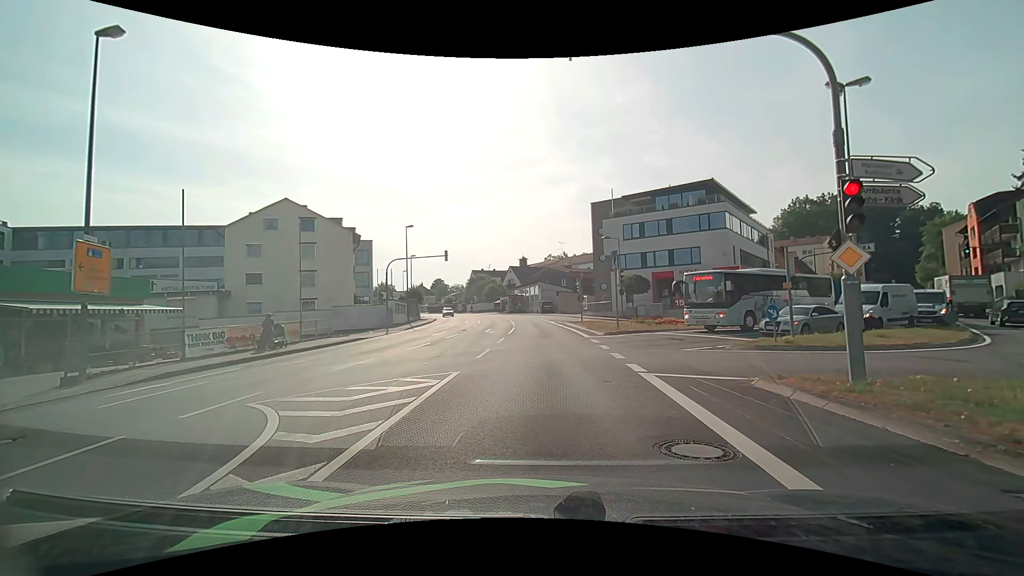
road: tertiary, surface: asphalt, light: Day
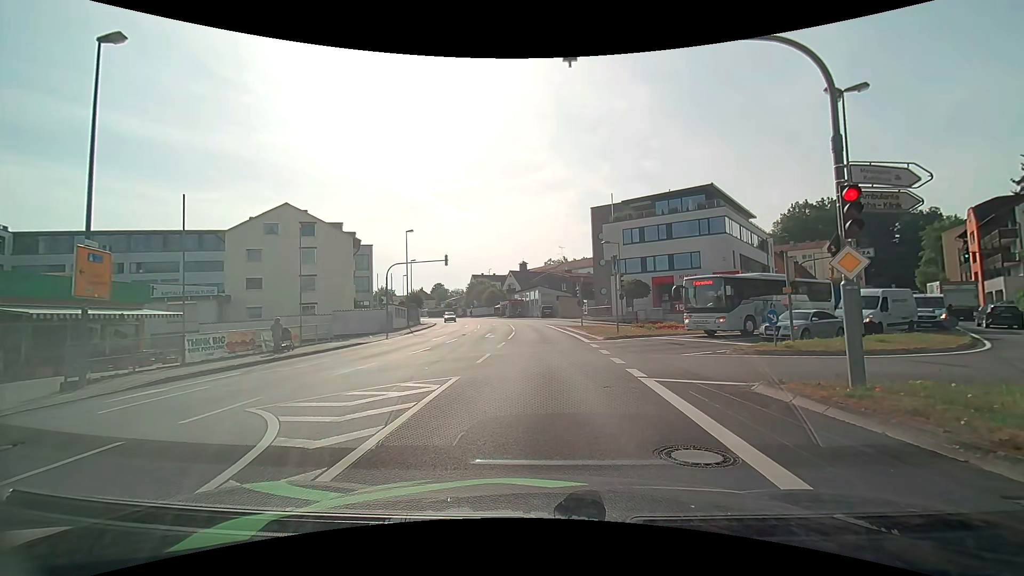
(0.0, +0.1) m; 0°
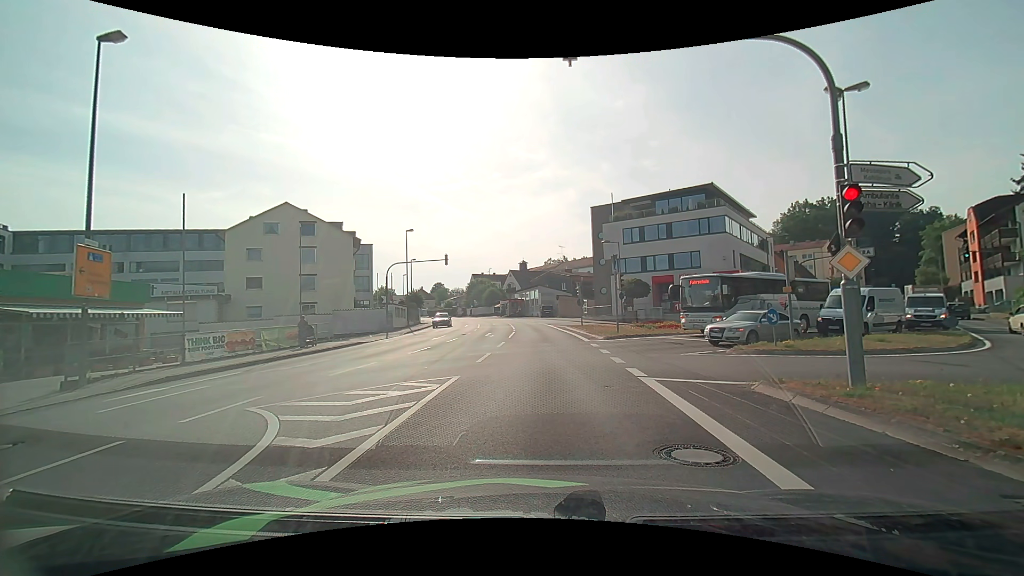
(0.0, +0.1) m; 0°
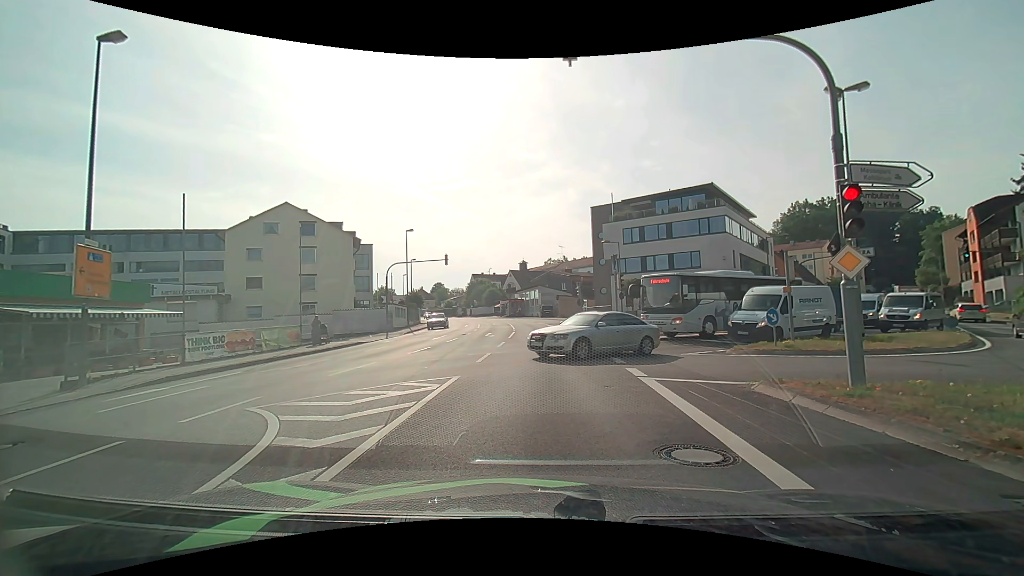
(0.0, 0.0) m; 0°
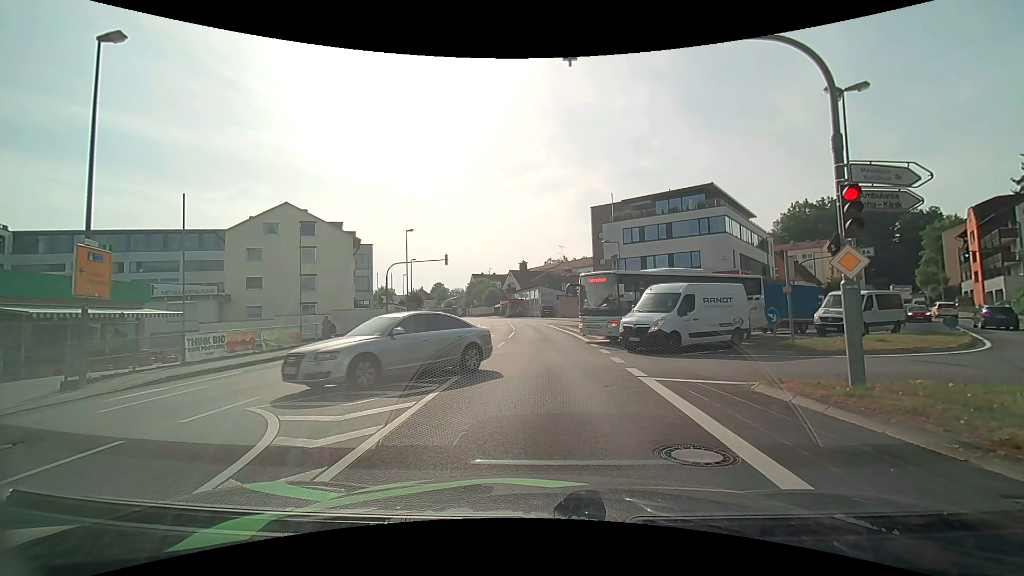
(0.0, 0.0) m; 0°
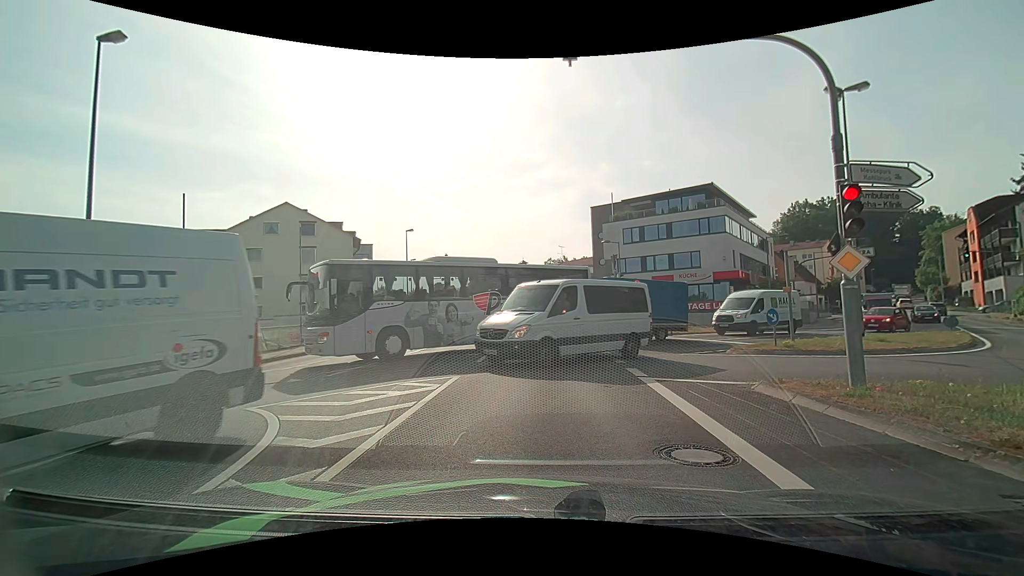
(0.0, 0.0) m; 0°
(0, +10) (0, +20) (0, +30) (0, +40) (-1, +50) (-2, +60) (-4, +70) (-6, +79) (-9, +89) (-12, +99) m
